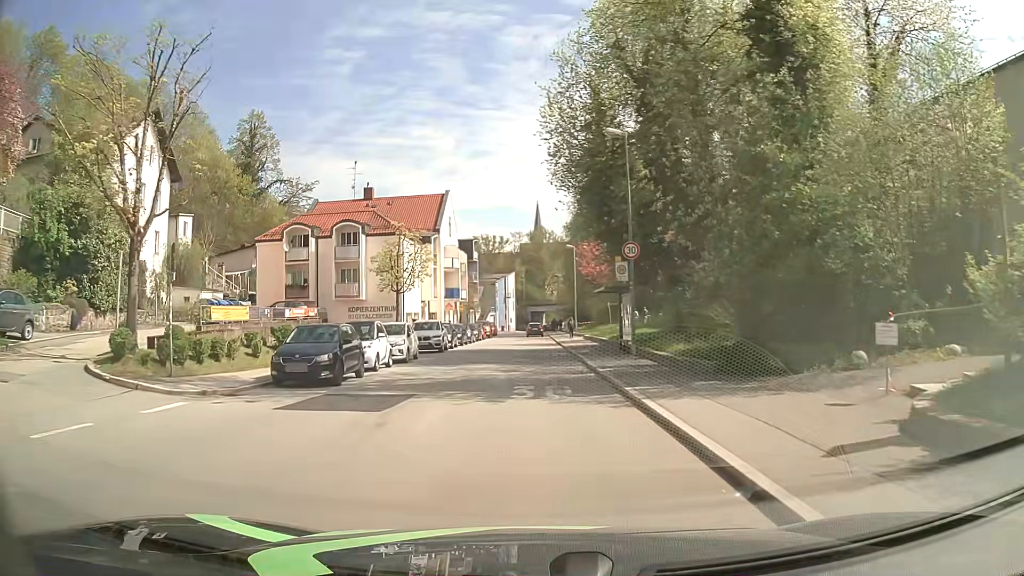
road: tertiary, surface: asphalt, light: Day
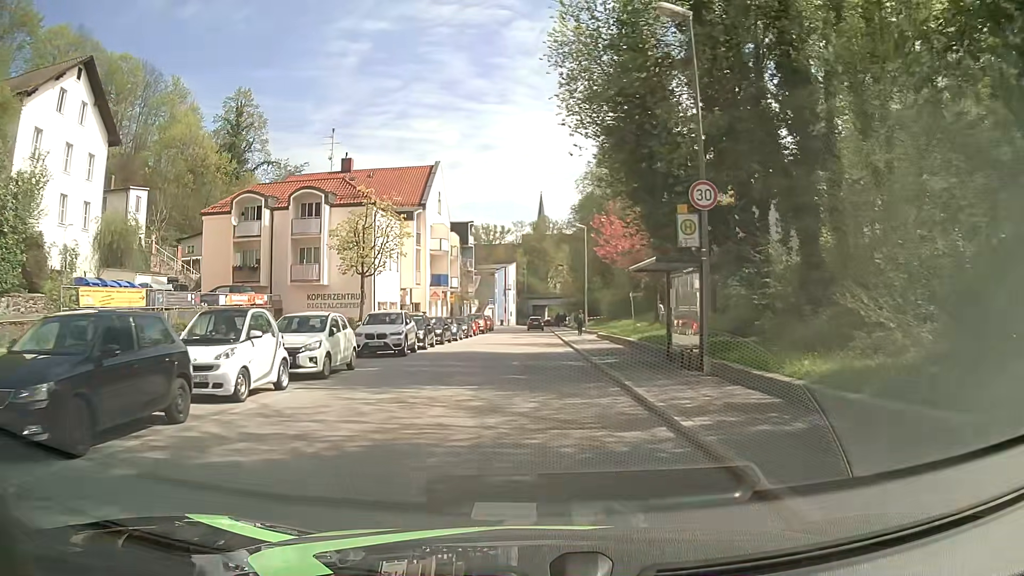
(-0.1, +9.9) m; 0°
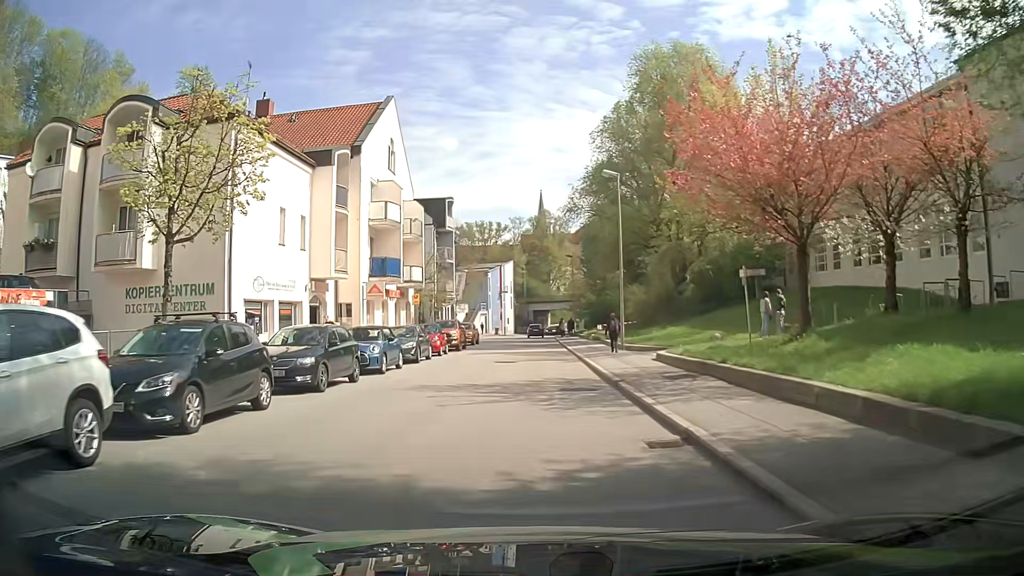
(+0.1, +19.9) m; 0°
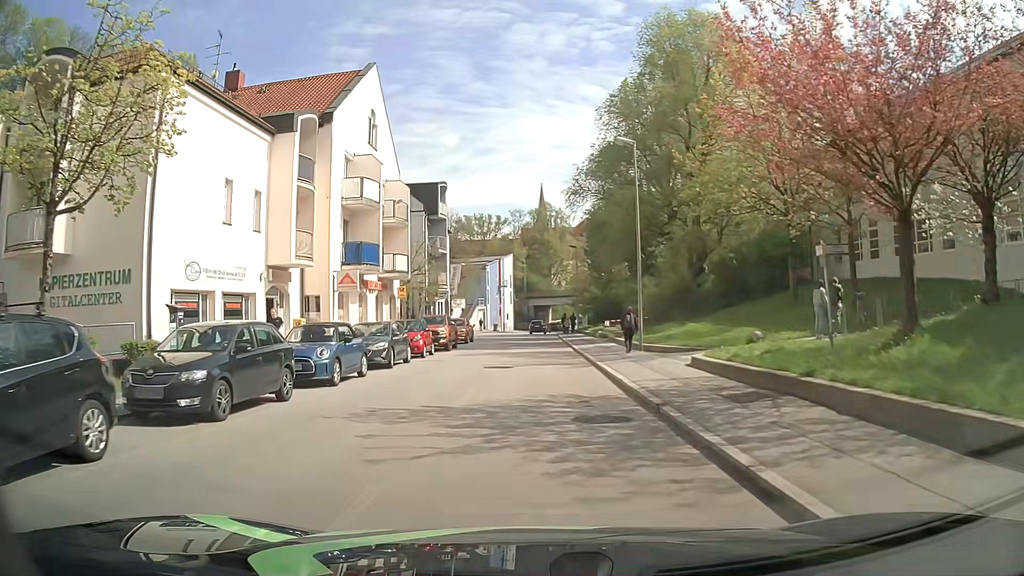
(0.0, +4.9) m; 0°
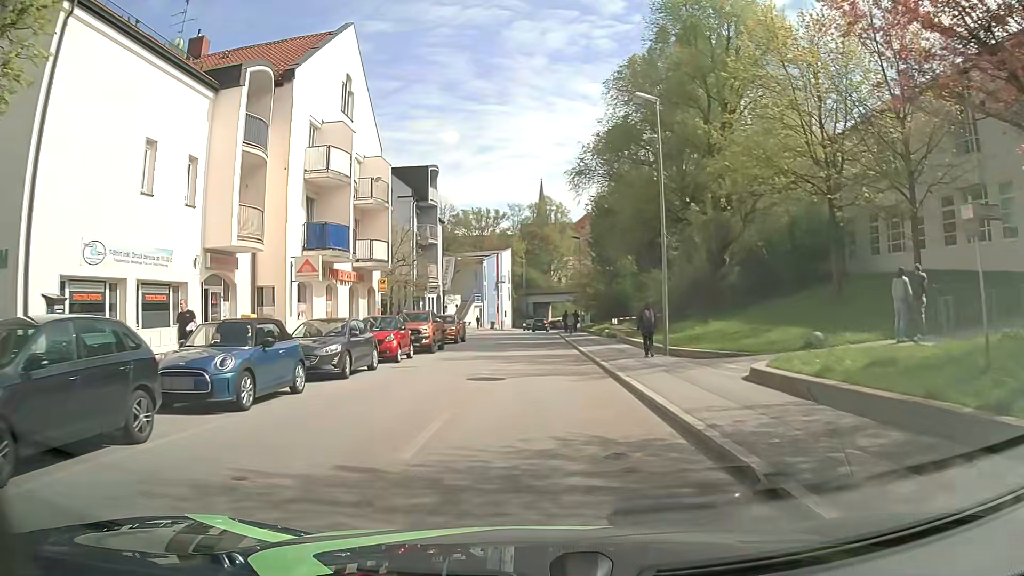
(0.0, +4.9) m; 0°
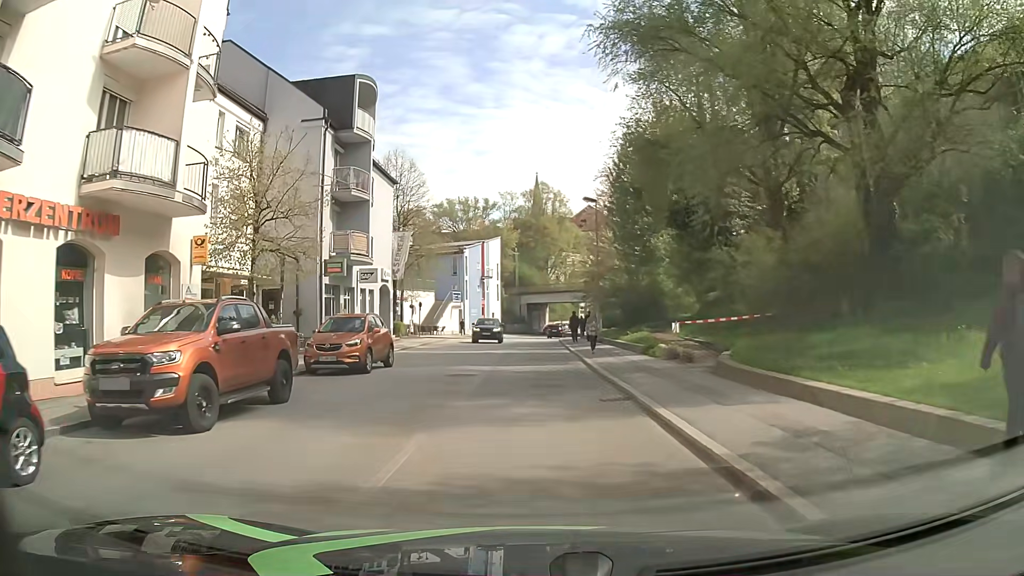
(+0.1, +19.4) m; 0°
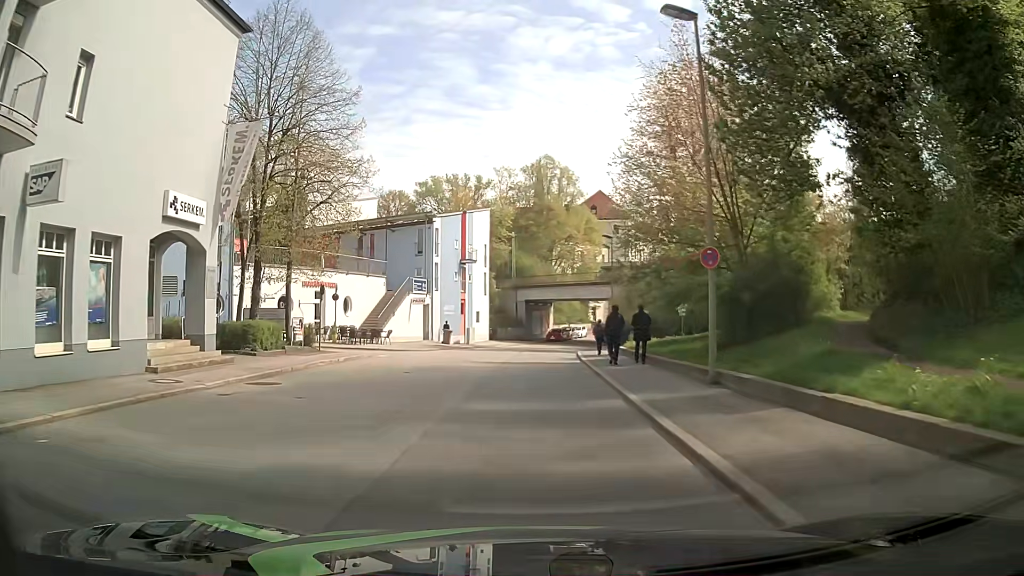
(+0.1, +23.7) m; +1°
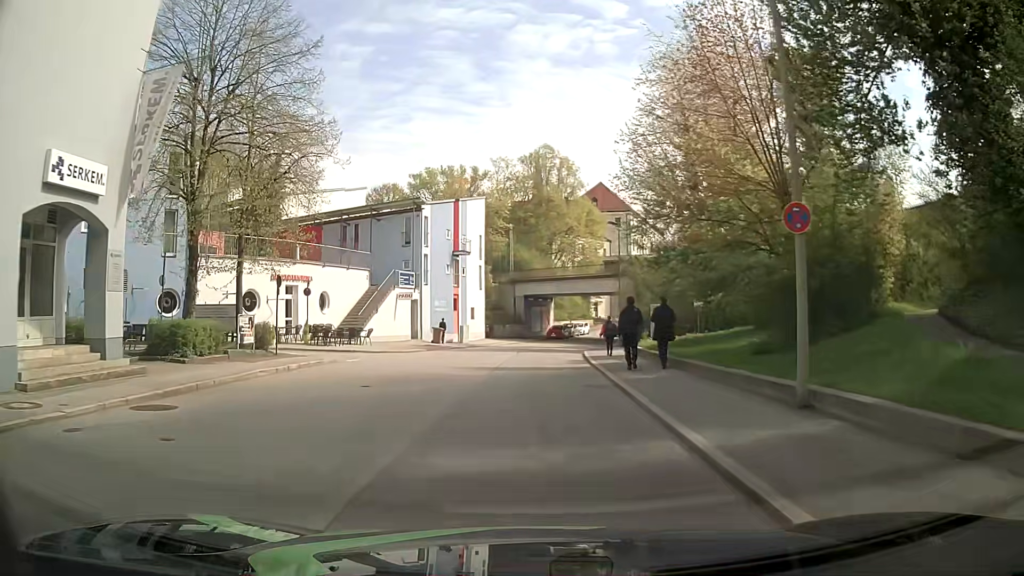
(0.0, +4.7) m; 0°
(0, +10) (0, +20) (0, +30) (+1, +40) (+3, +50) (+5, +60) (+6, +69) (+8, +79) (+11, +89) (+14, +98) m
